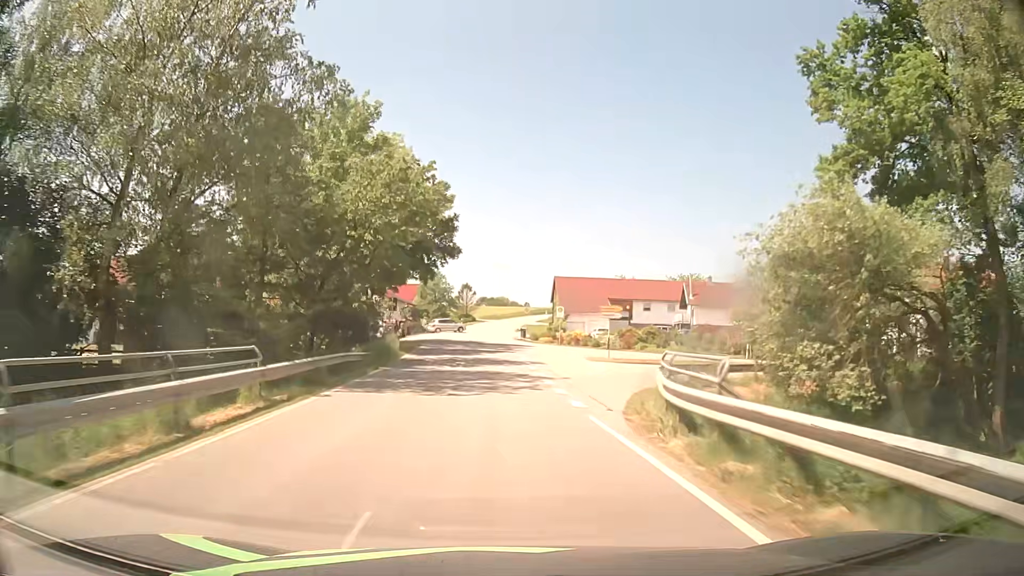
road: tertiary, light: Day
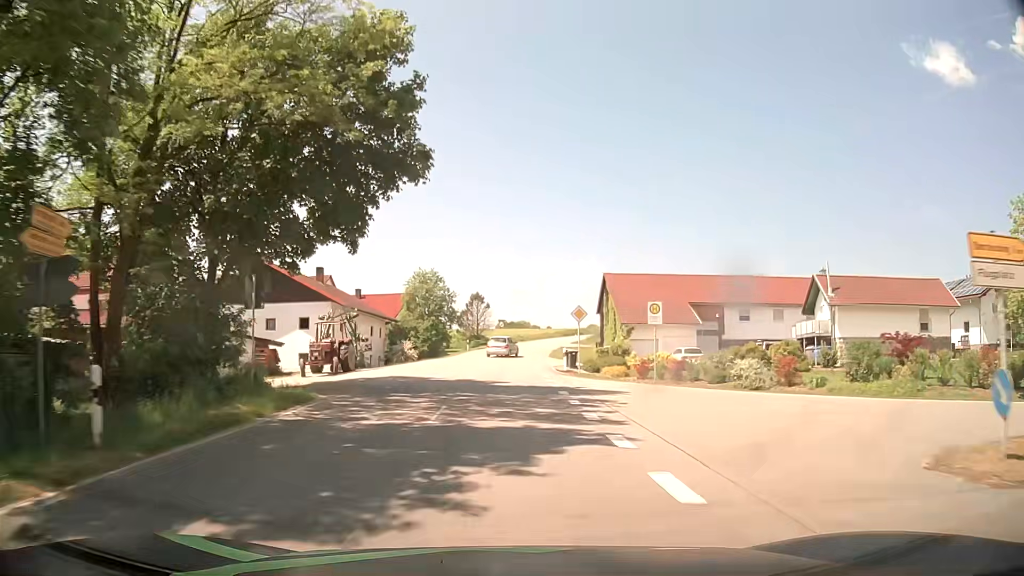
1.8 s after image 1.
(-0.4, +28.9) m; -2°
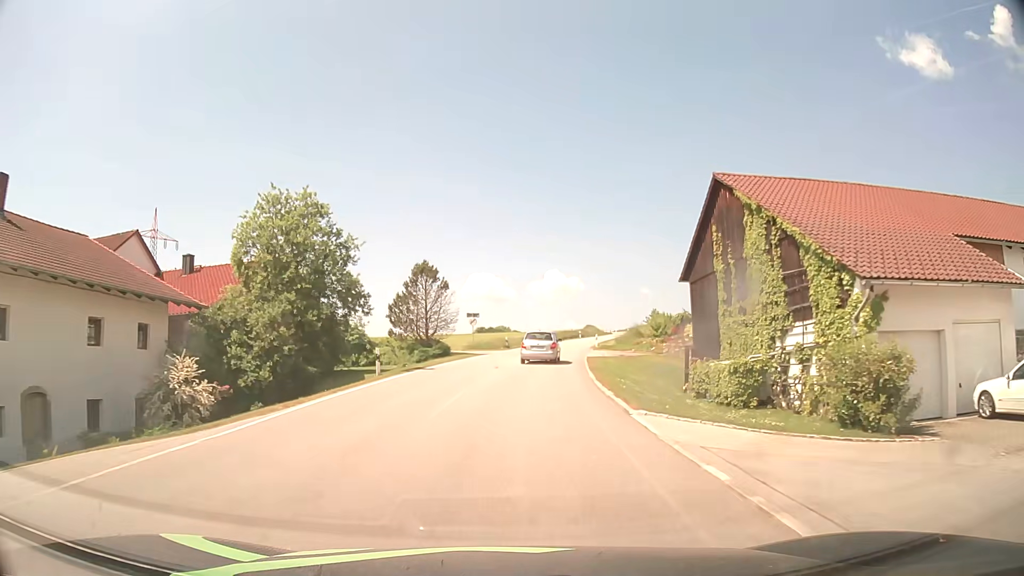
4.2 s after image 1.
(+0.4, +36.0) m; +2°
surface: asphalt
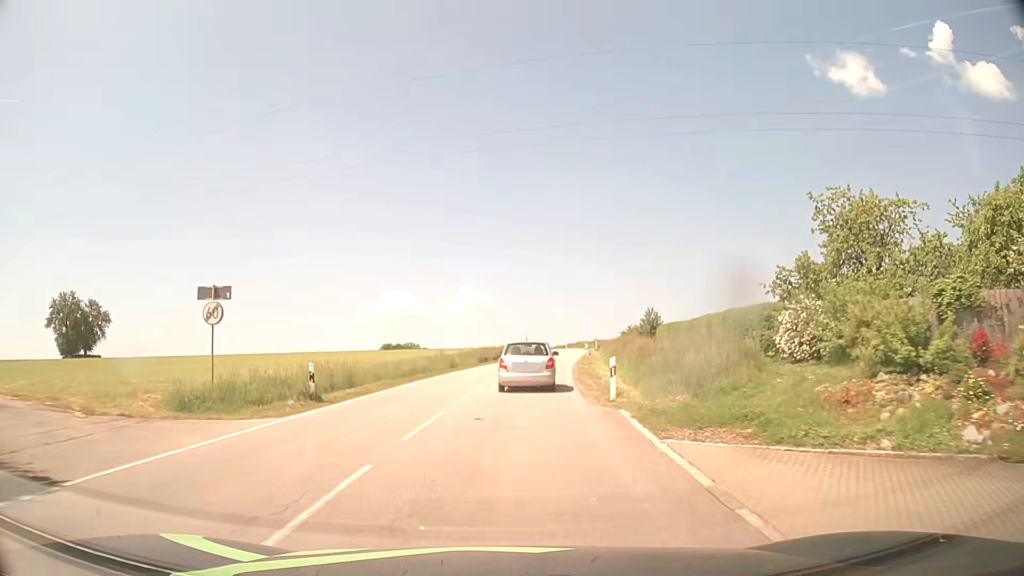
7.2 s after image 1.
(+2.4, +38.1) m; +7°
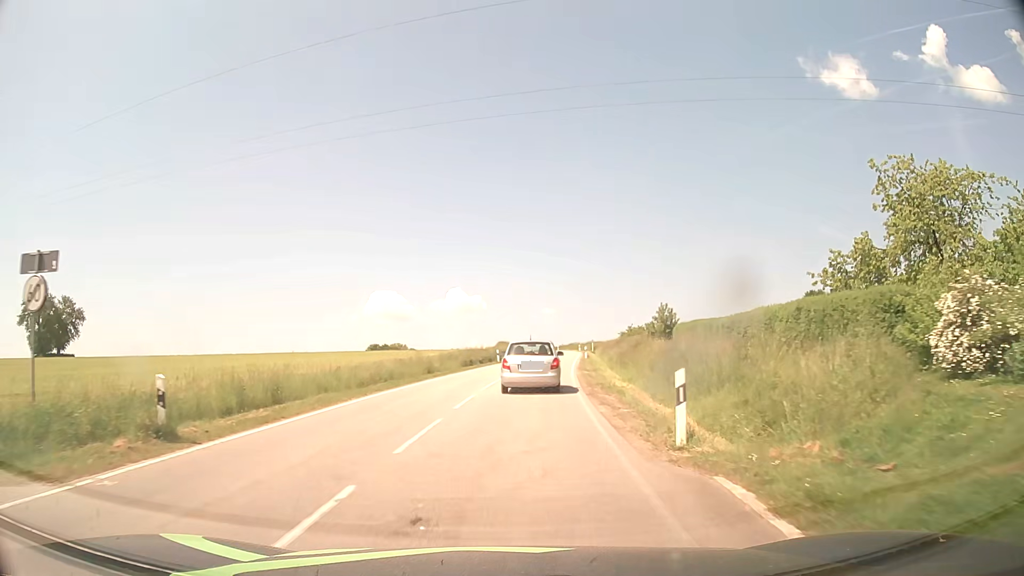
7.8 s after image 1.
(+0.1, +7.2) m; 0°
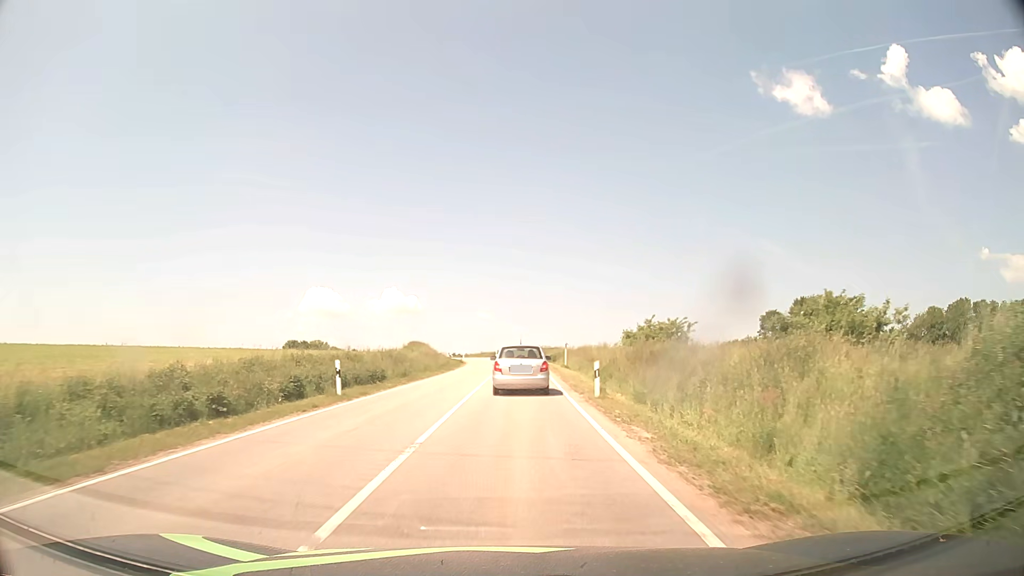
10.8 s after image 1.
(+2.4, +37.1) m; +6°
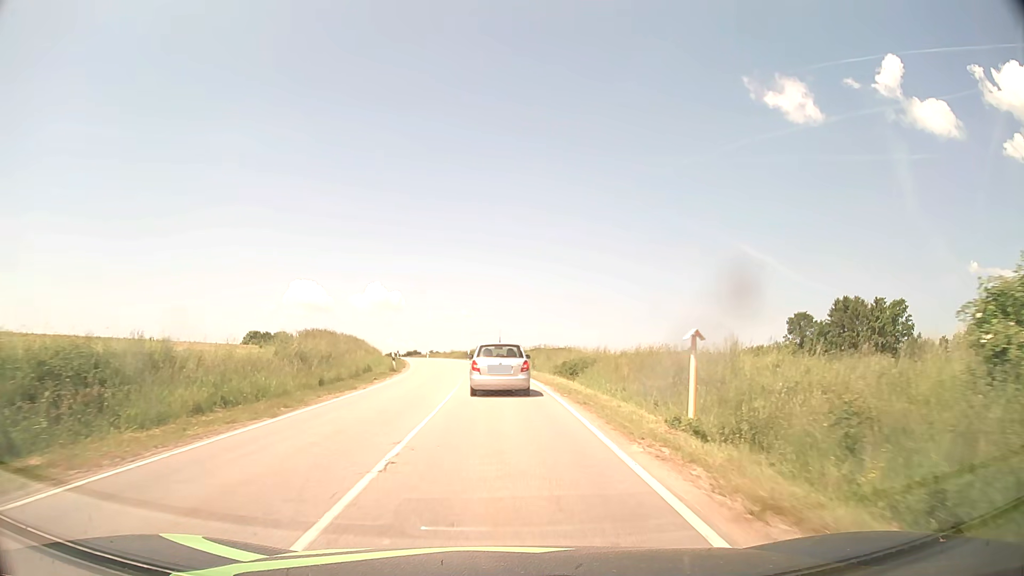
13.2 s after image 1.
(+0.7, +33.3) m; +2°
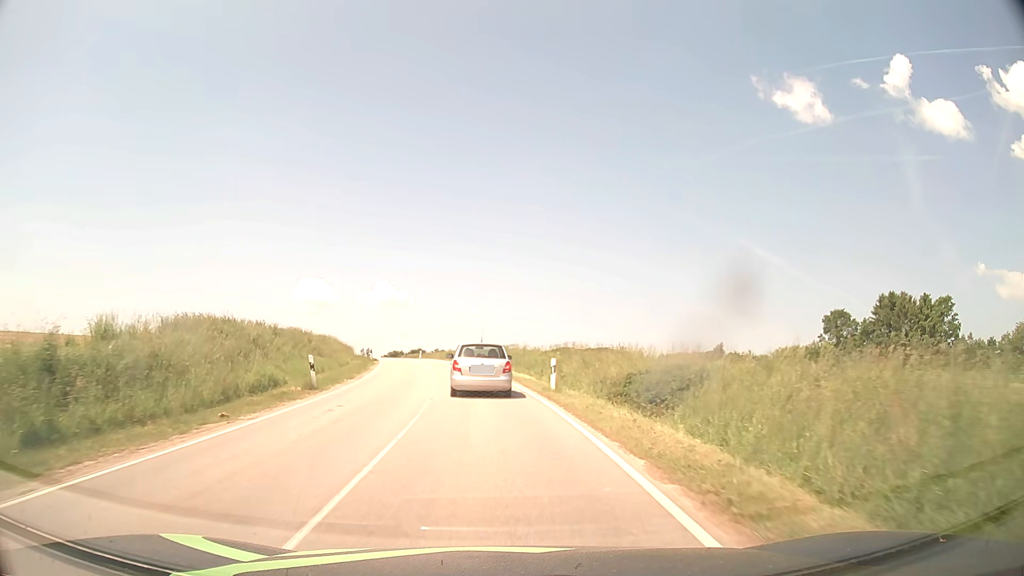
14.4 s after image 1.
(0.0, +17.0) m; -1°
(0, +10) (-1, +20) (-2, +30) (-3, +40) (-5, +50) (-6, +60) (-9, +69) (-11, +79) (-14, +89) (-17, +98) m
